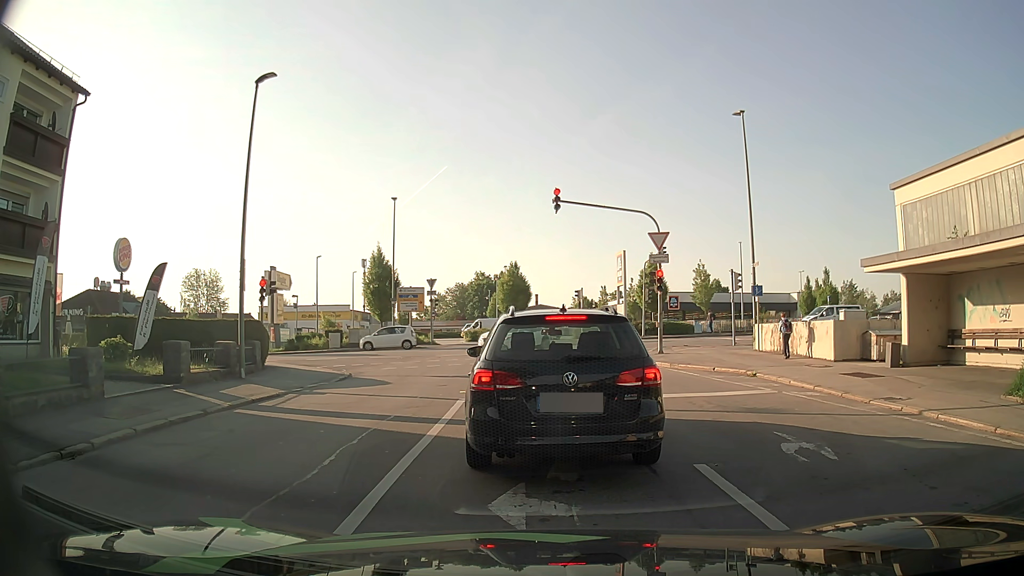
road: residential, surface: asphalt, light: Day
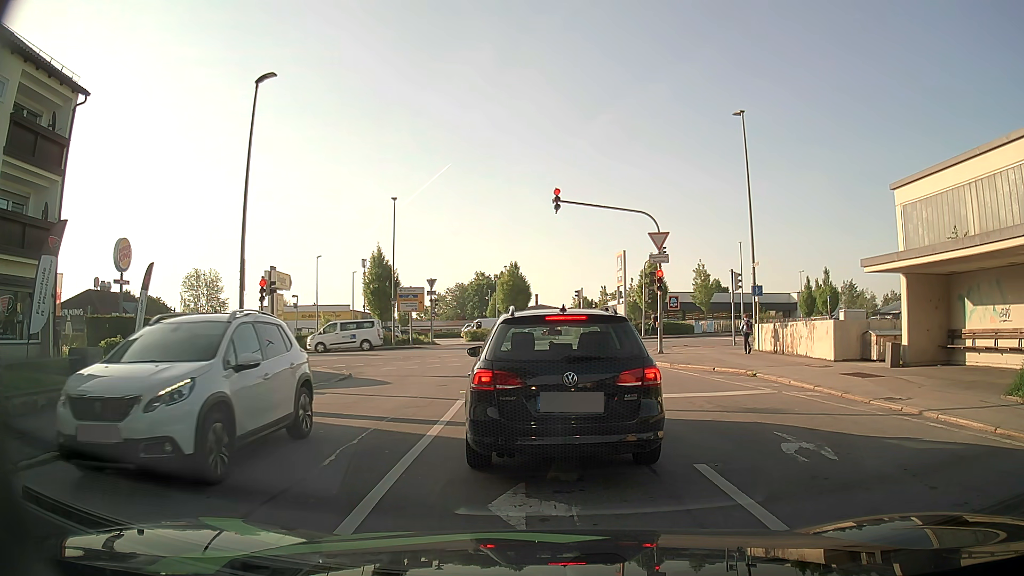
(0.0, 0.0) m; 0°
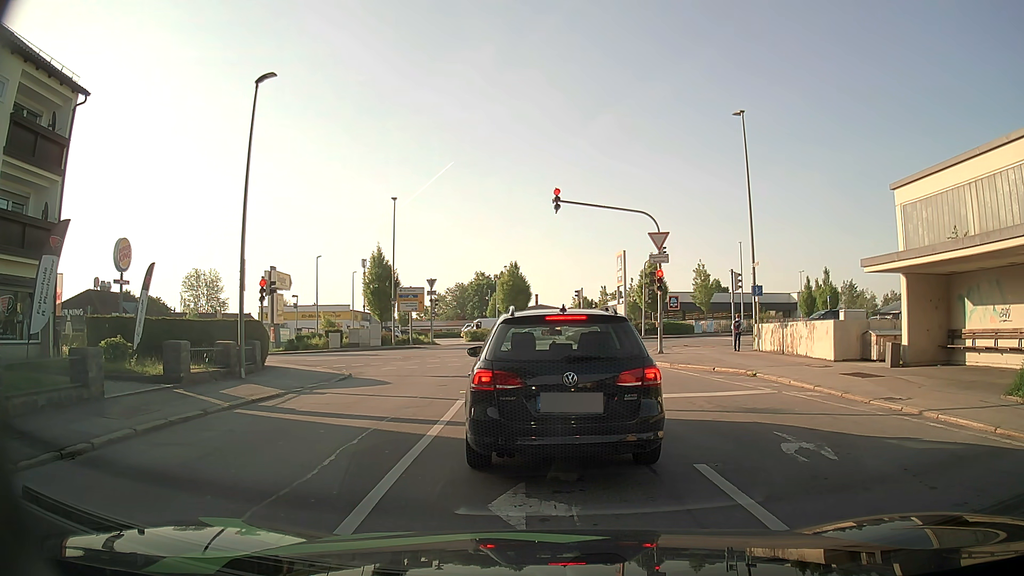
(0.0, 0.0) m; 0°
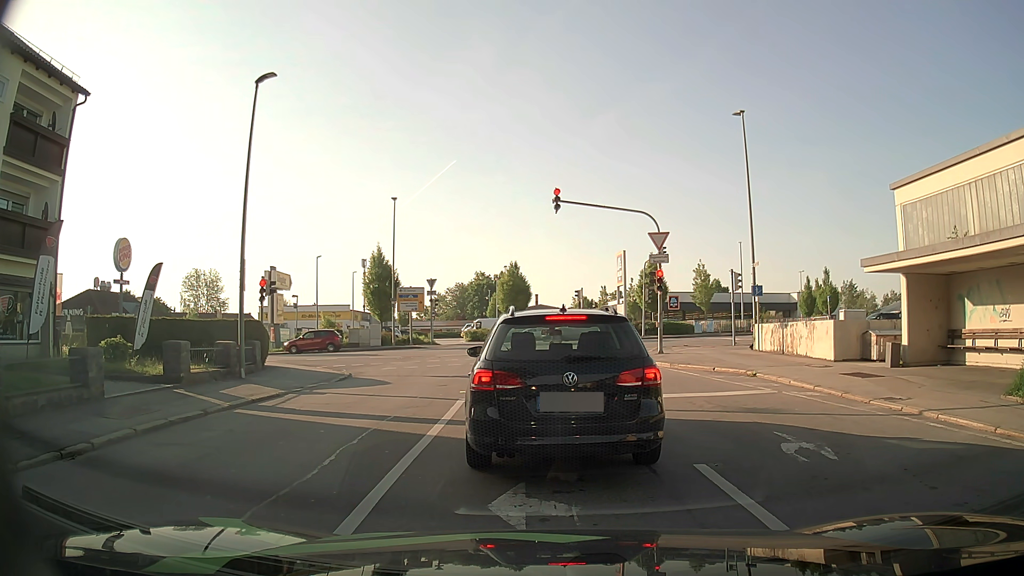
(0.0, 0.0) m; 0°
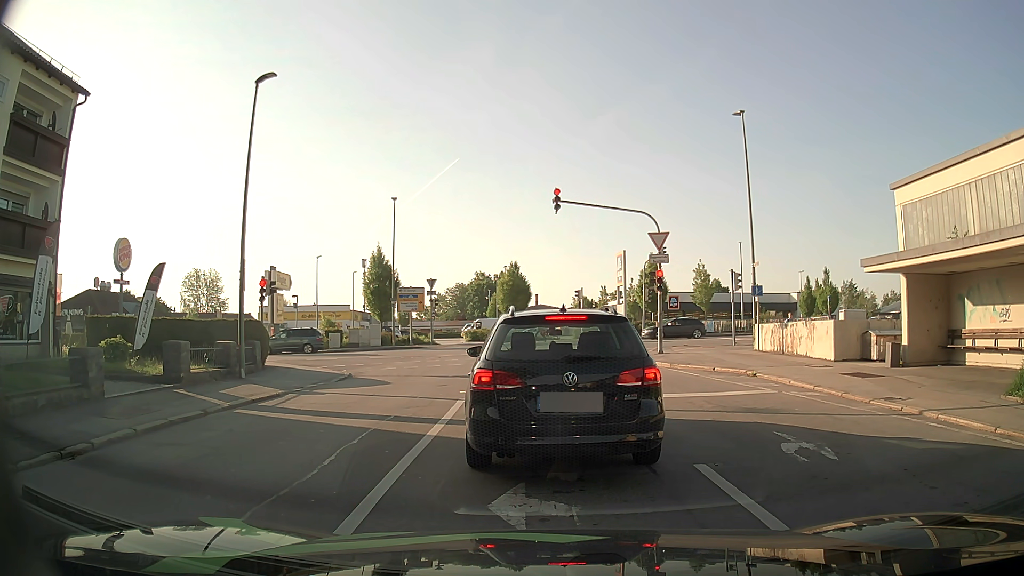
(0.0, 0.0) m; 0°
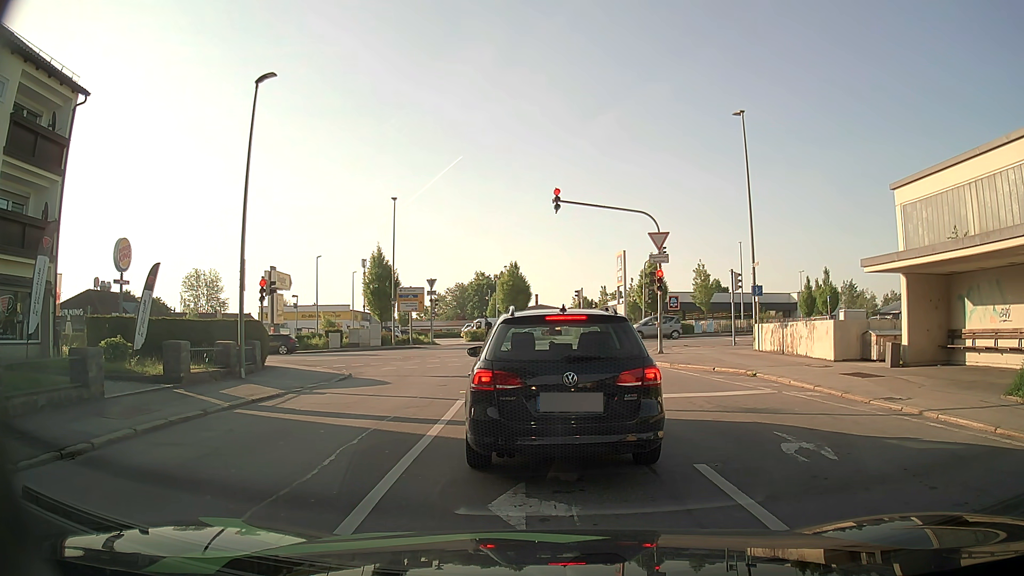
(0.0, 0.0) m; 0°
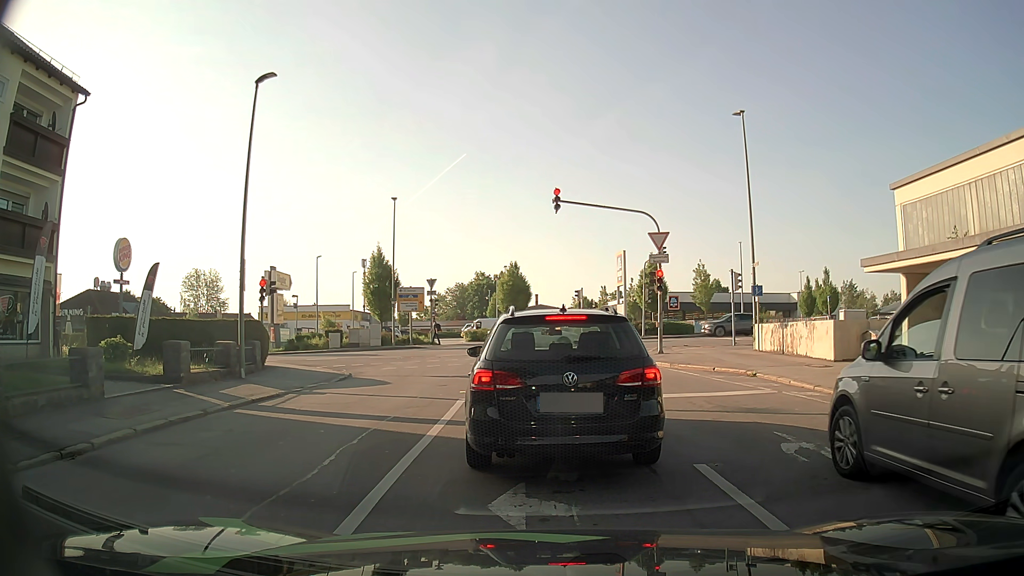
(0.0, 0.0) m; 0°
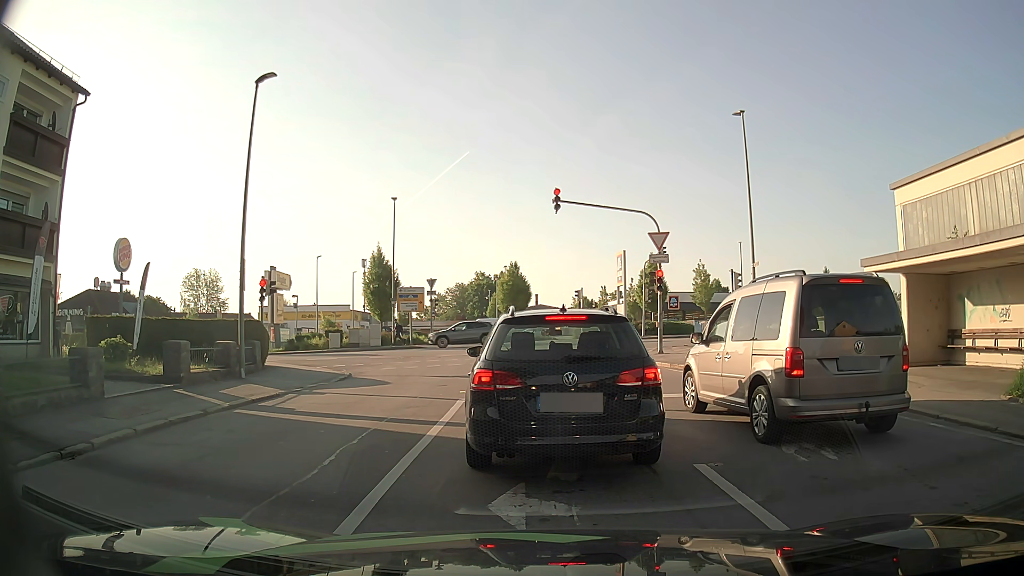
(0.0, 0.0) m; 0°
